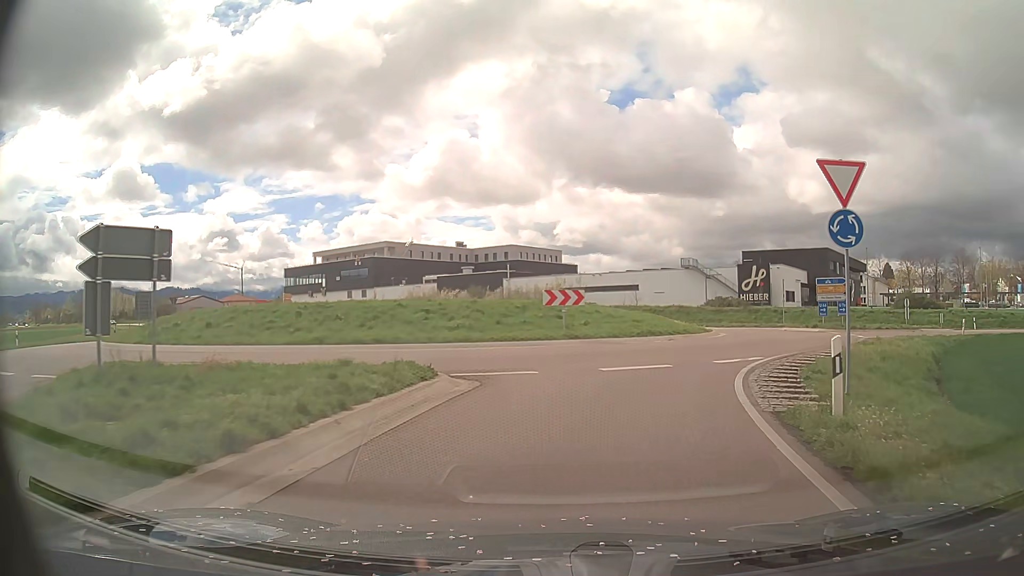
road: secondary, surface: asphalt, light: Day
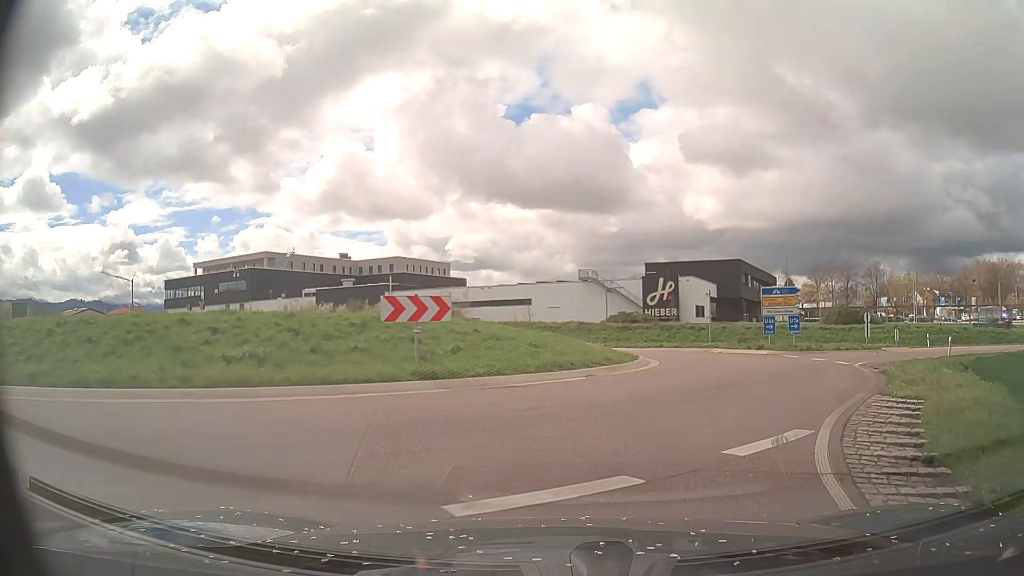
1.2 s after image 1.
(+0.6, +8.6) m; +9°
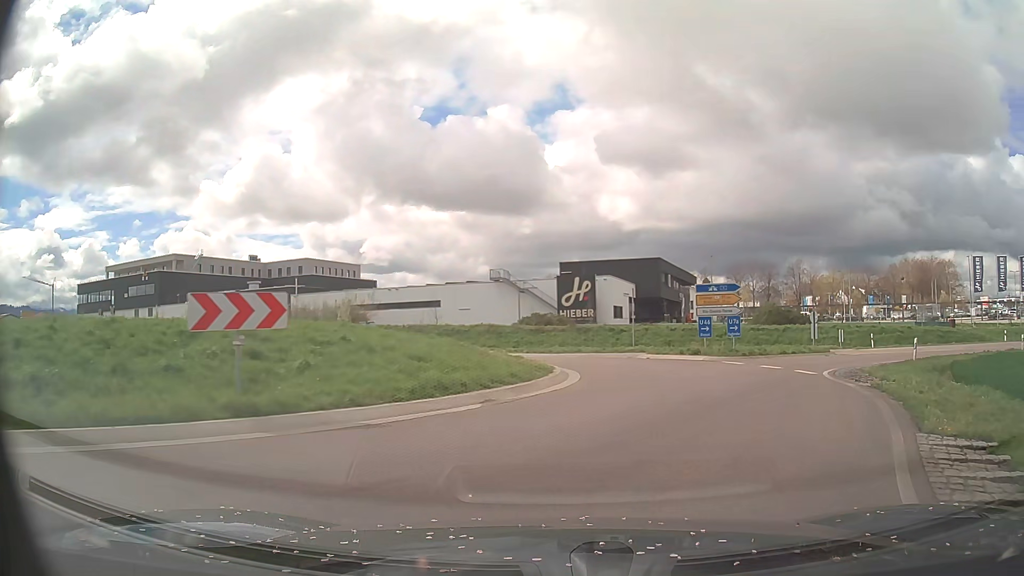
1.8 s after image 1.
(+0.3, +4.3) m; +7°
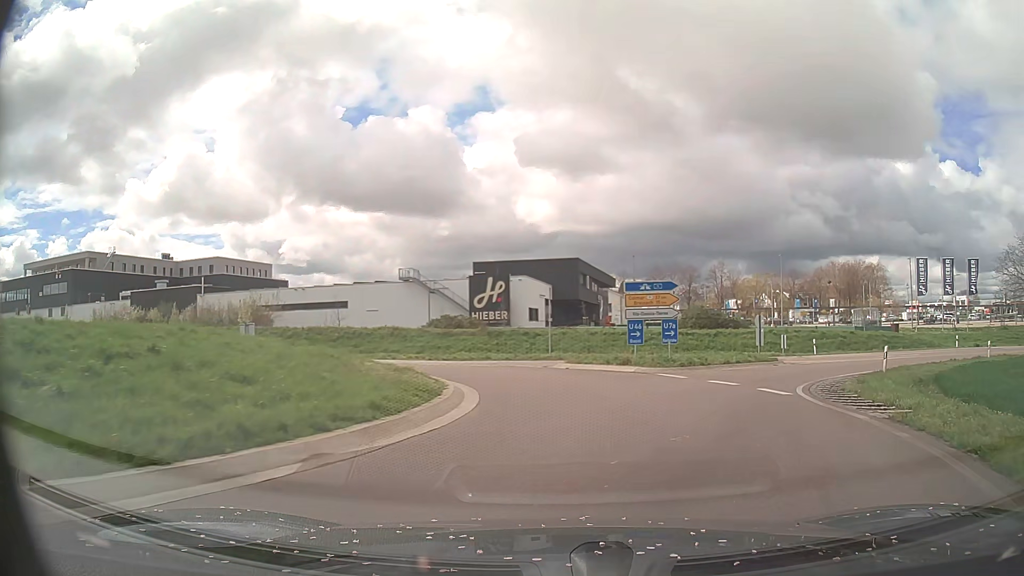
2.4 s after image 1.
(+0.3, +4.4) m; +7°
